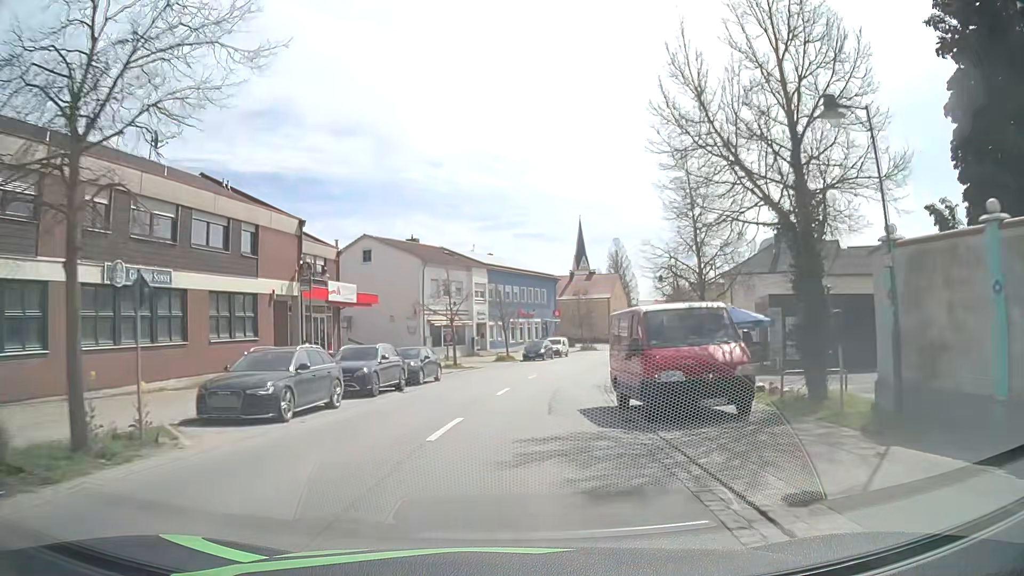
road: primary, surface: asphalt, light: Day
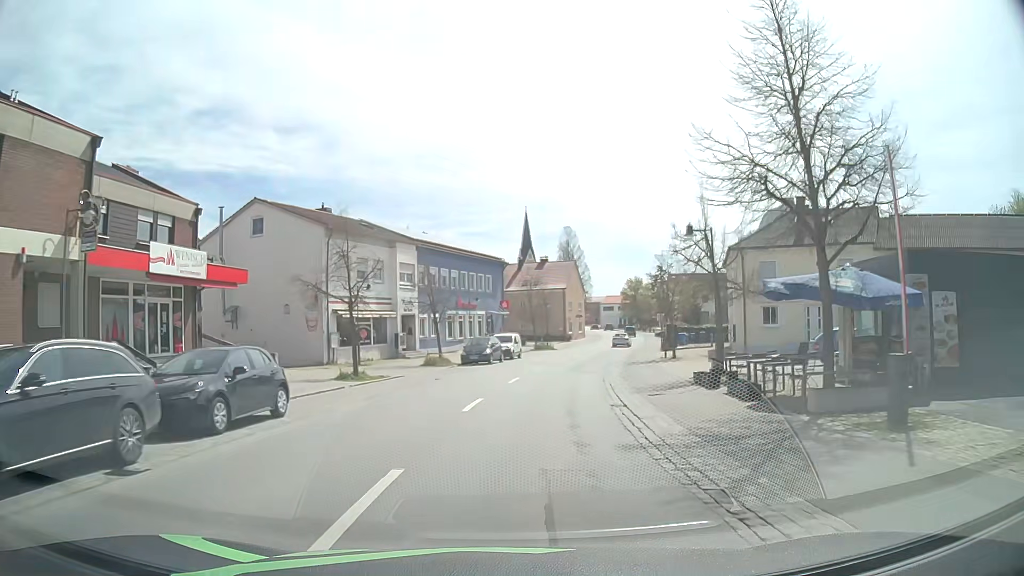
(+0.5, +14.2) m; +5°
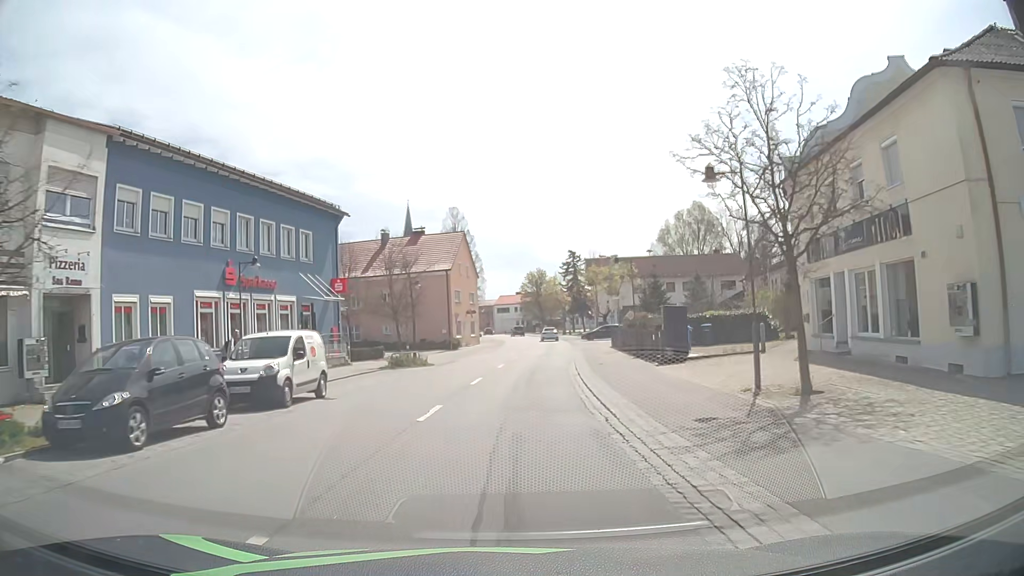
(+2.6, +29.6) m; +9°
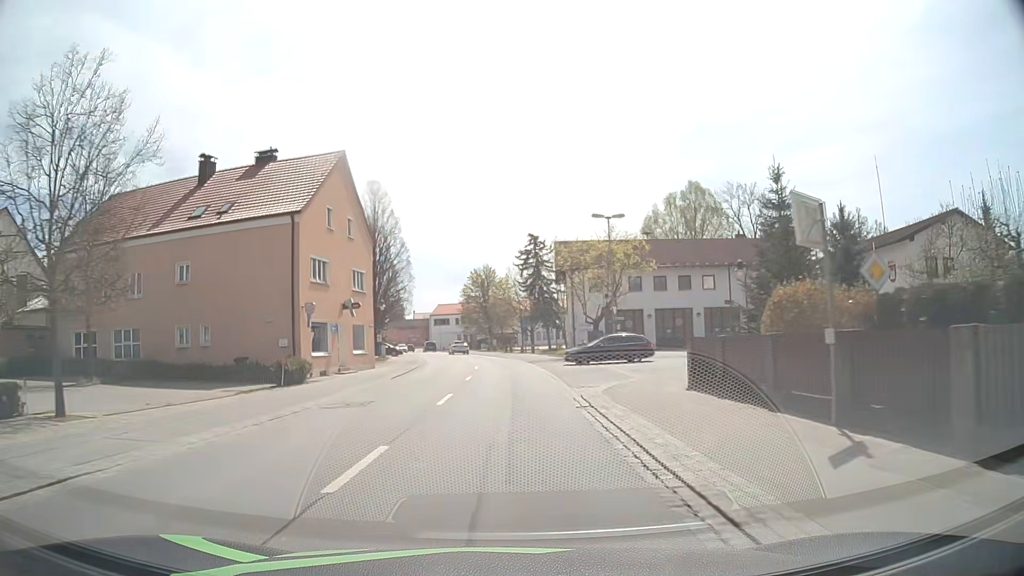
(+1.7, +31.5) m; +5°
